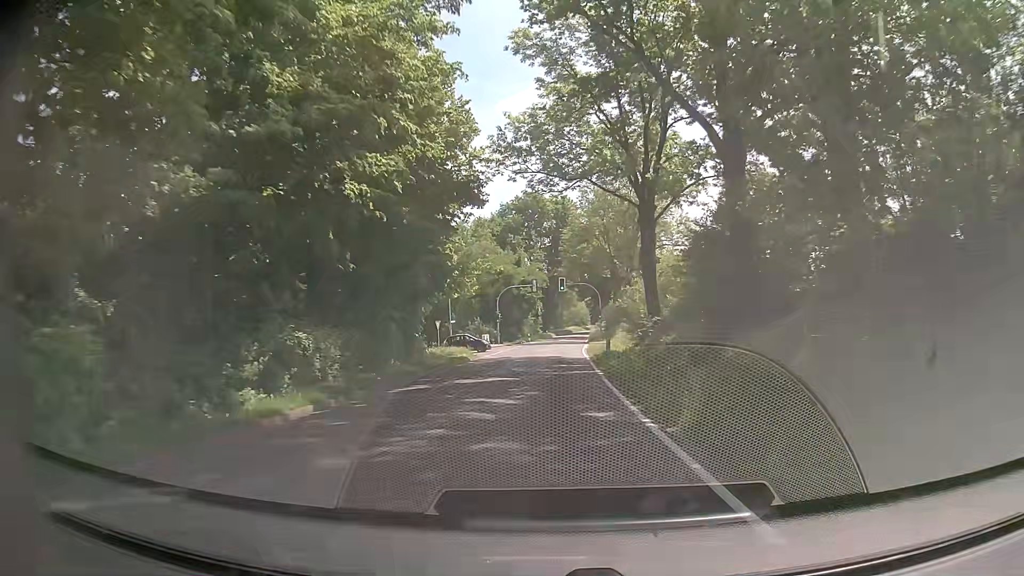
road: tertiary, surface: asphalt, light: Day
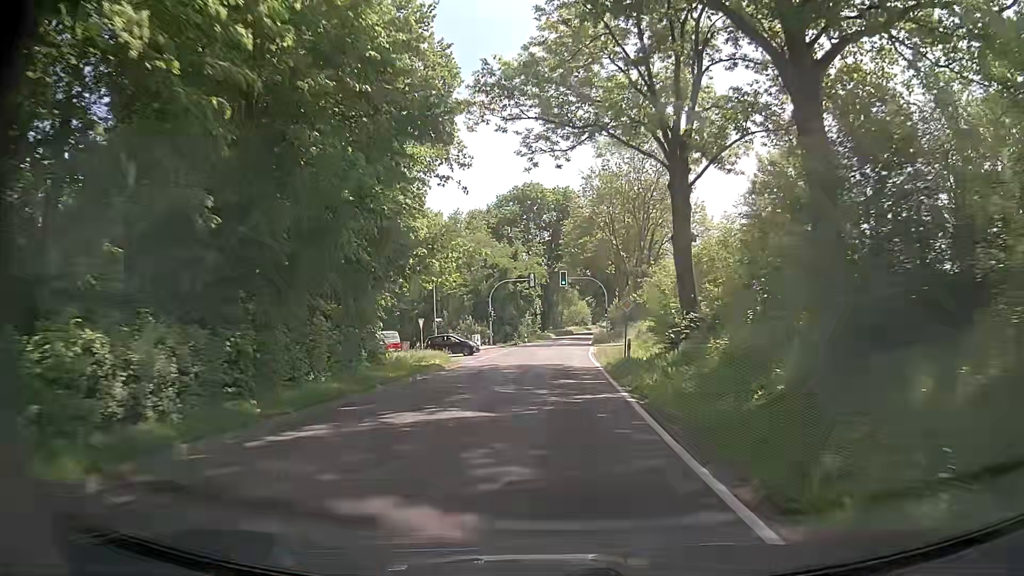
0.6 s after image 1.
(-0.1, +8.3) m; -1°
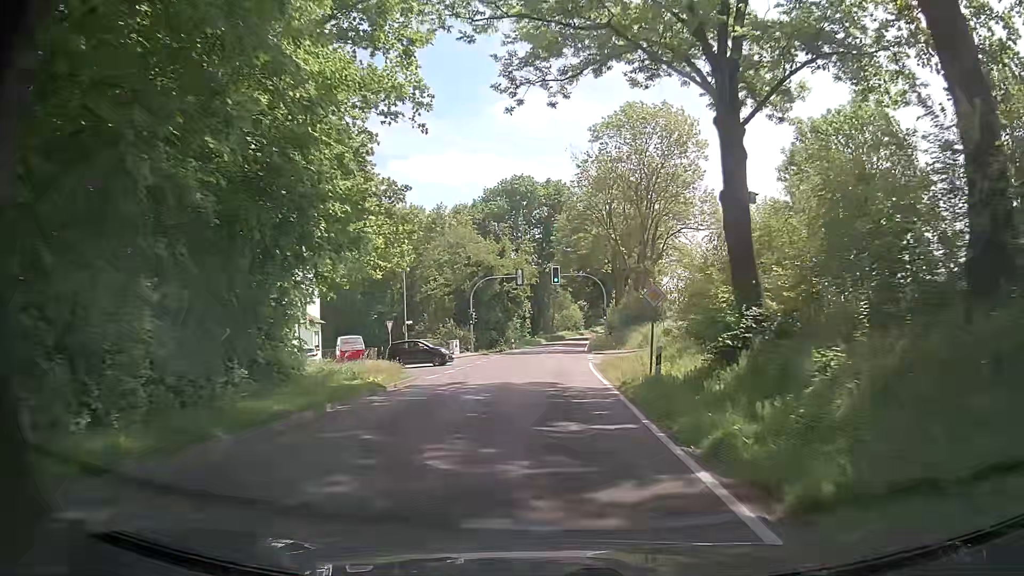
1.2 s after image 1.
(+0.1, +8.3) m; +1°
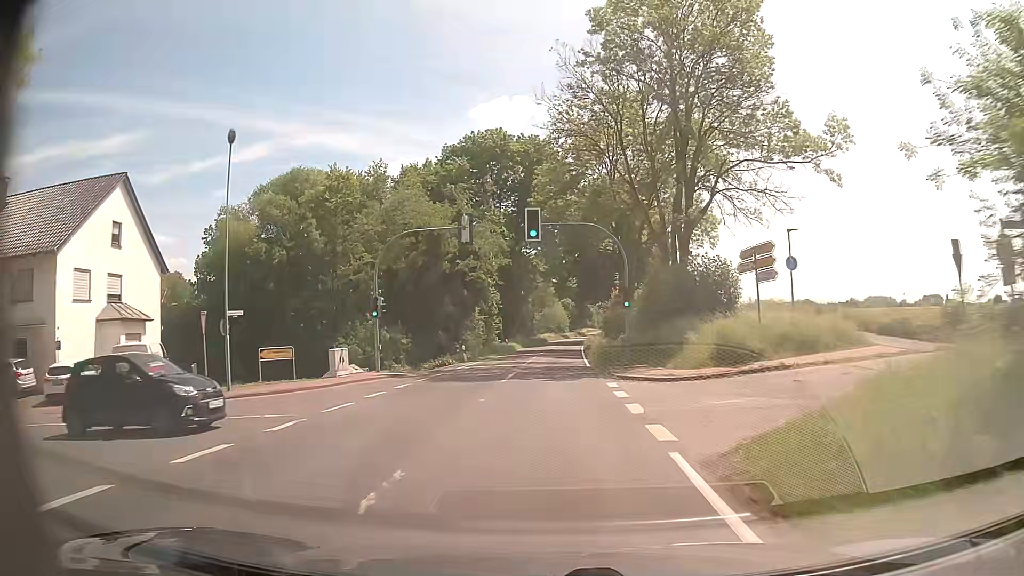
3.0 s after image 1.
(+0.4, +25.4) m; +2°
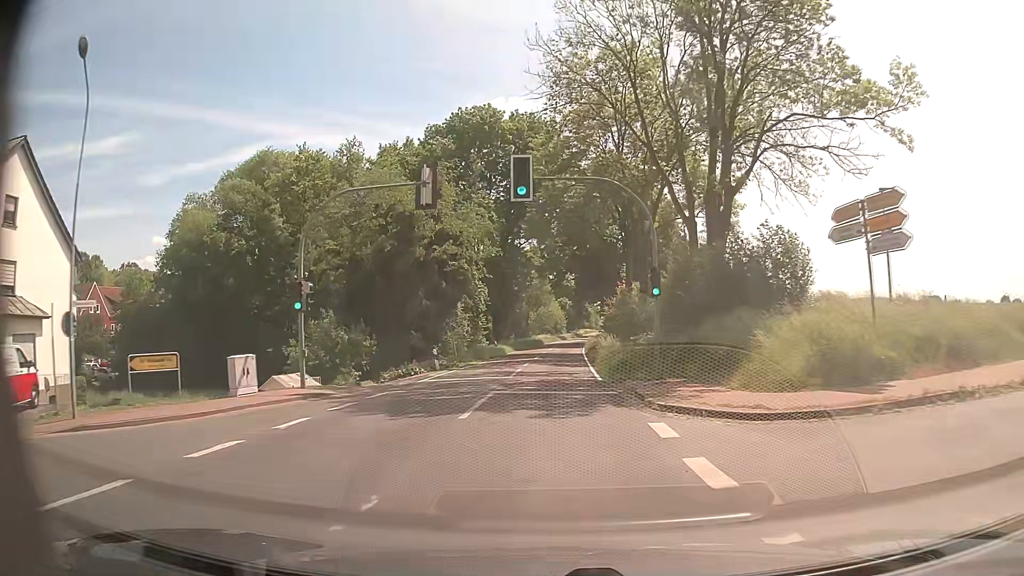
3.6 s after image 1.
(0.0, +8.7) m; 0°
